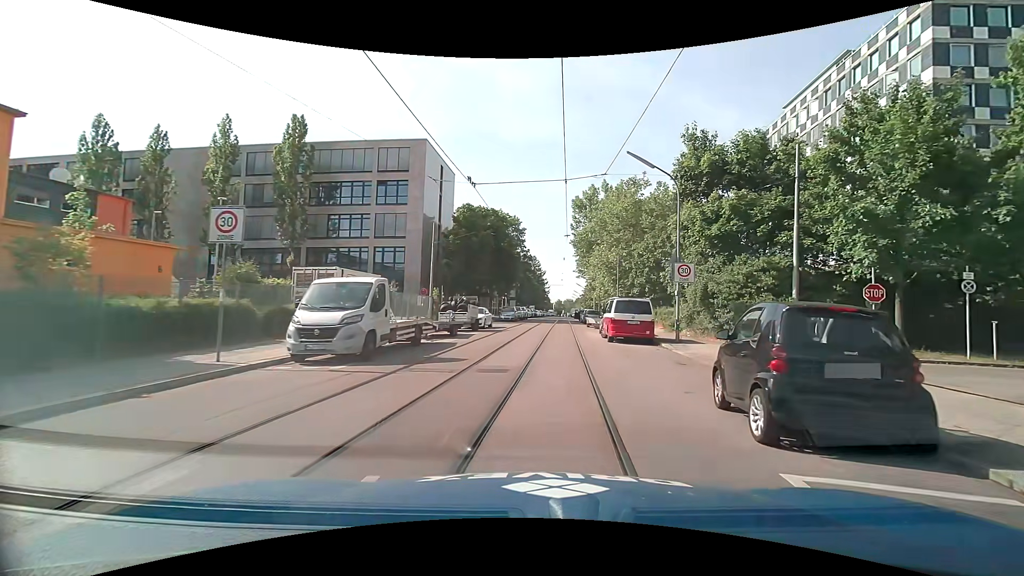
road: residential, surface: asphalt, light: Day
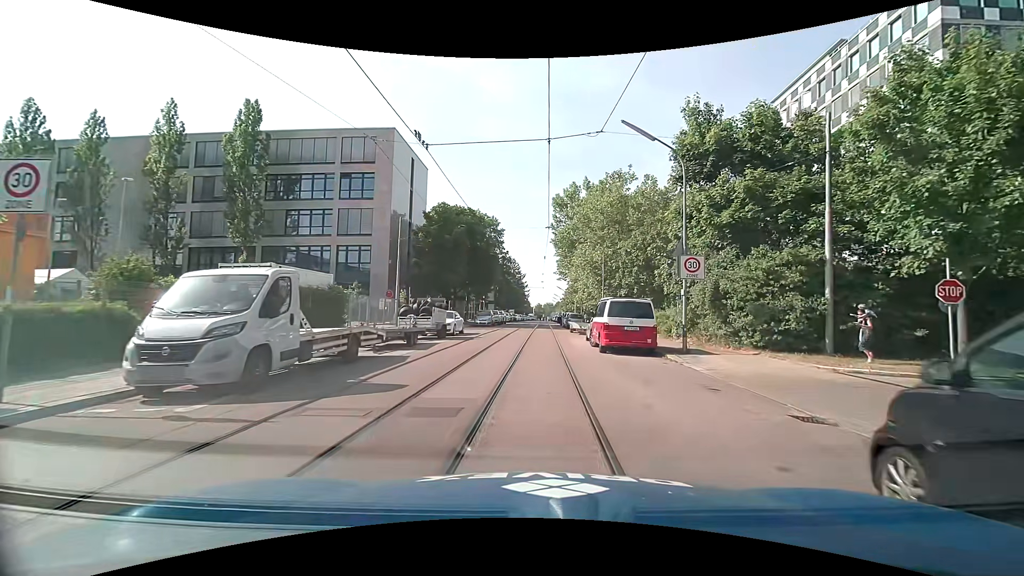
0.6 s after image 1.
(+0.1, +4.2) m; +2°
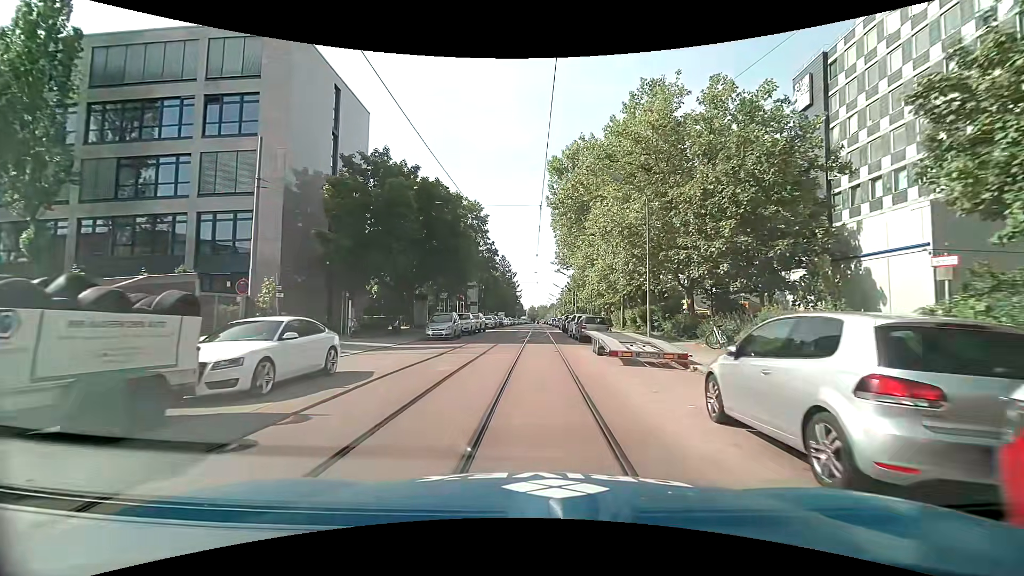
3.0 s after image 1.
(+0.2, +19.2) m; +1°
(0, +10) (0, +20) (0, +30) (0, +40) (0, +50) (0, +60) (0, +70) (0, +80) (0, +90) (0, +100) m
